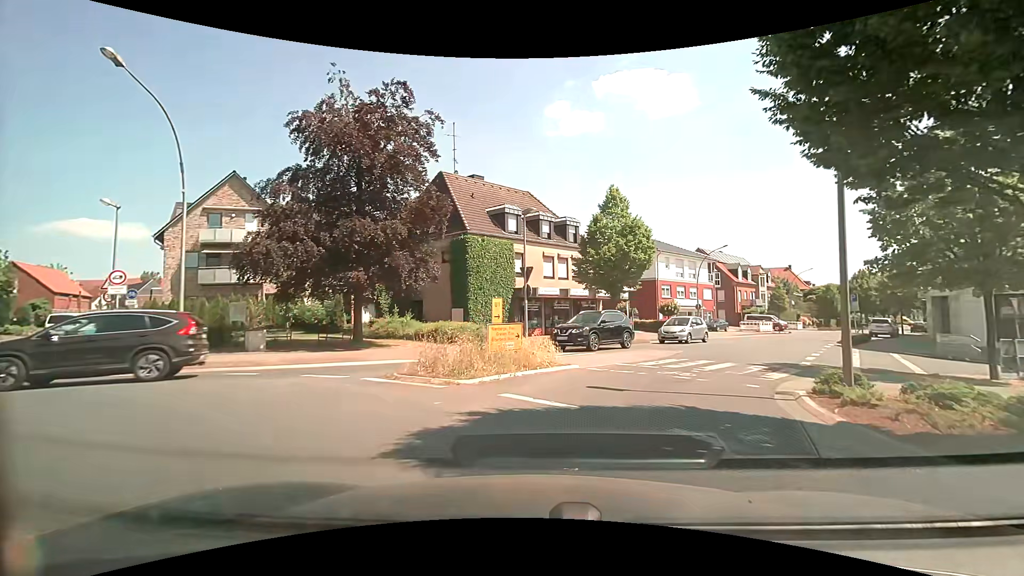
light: Day
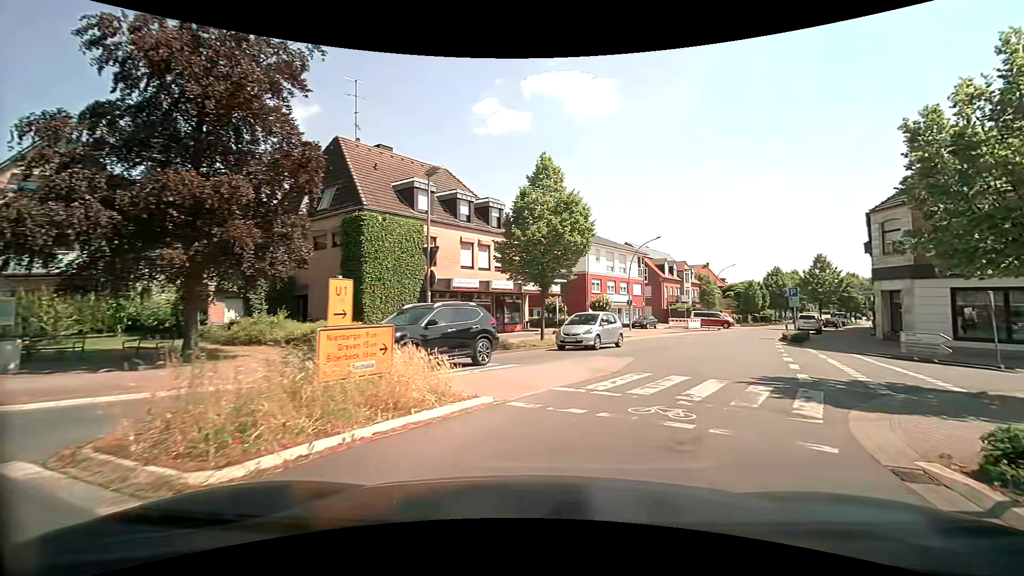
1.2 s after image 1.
(+0.3, +5.8) m; +7°
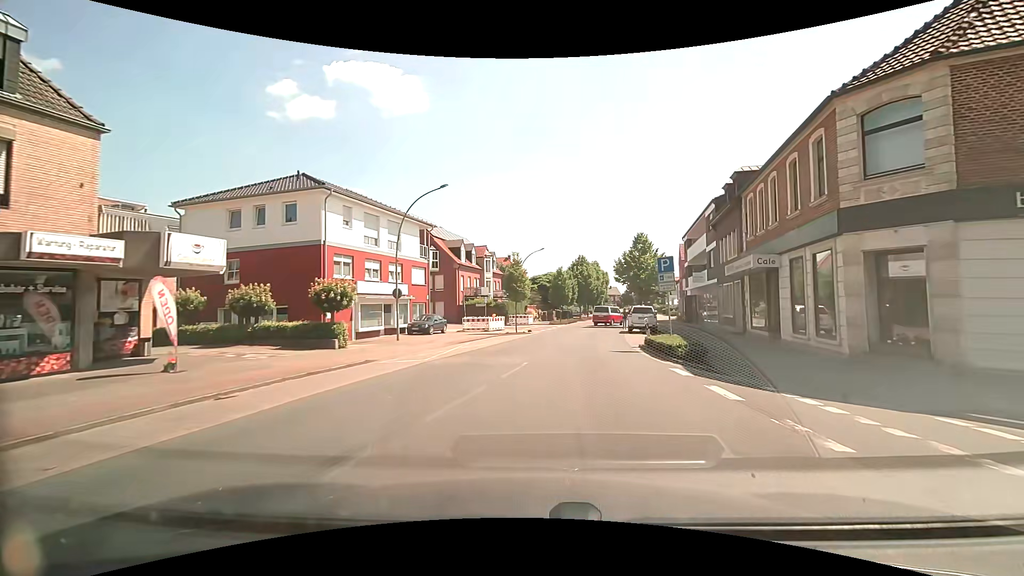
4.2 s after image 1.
(+5.3, +19.0) m; +22°
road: secondary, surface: asphalt
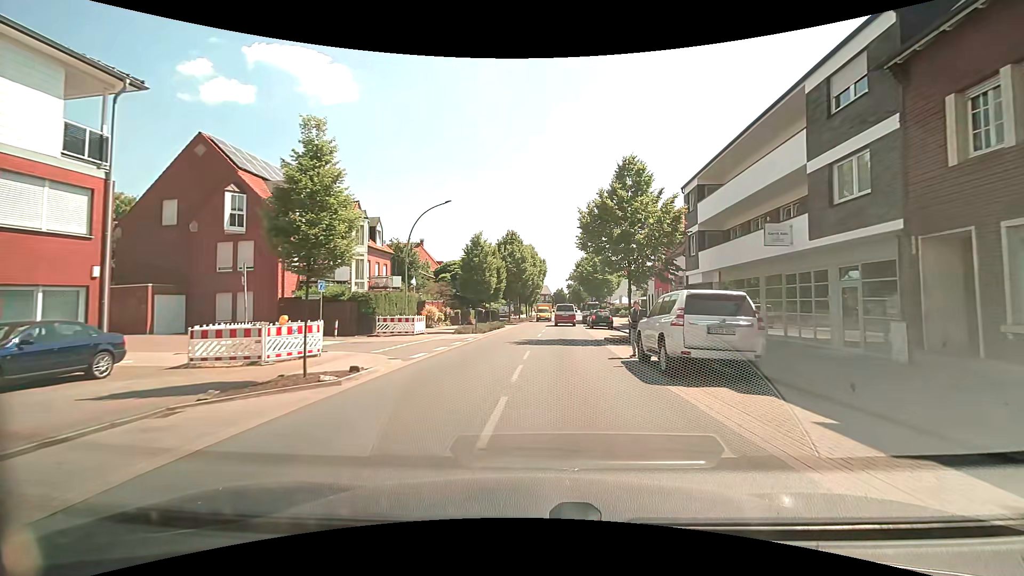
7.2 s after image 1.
(+2.1, +24.3) m; +9°
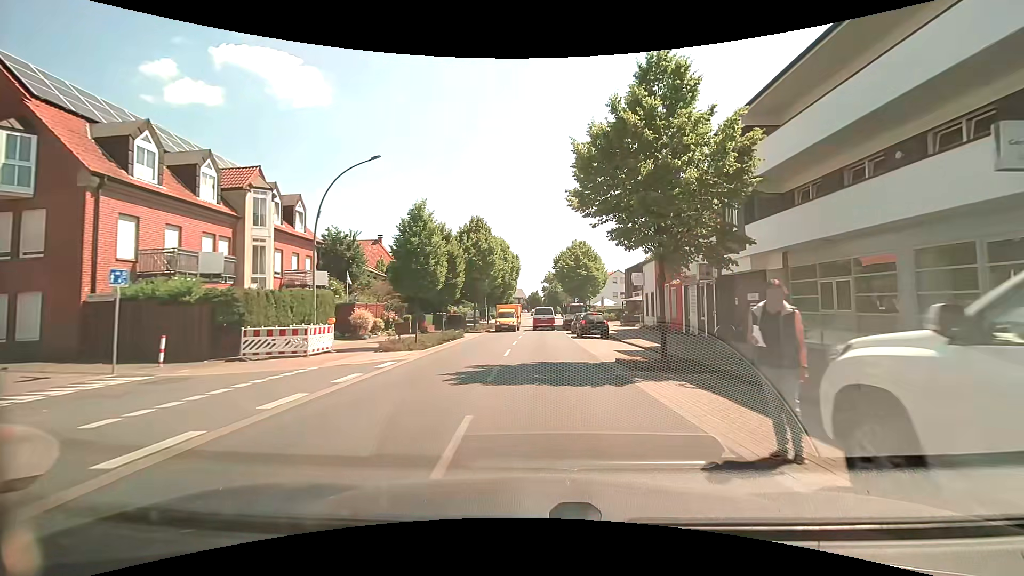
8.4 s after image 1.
(+0.2, +10.3) m; +2°
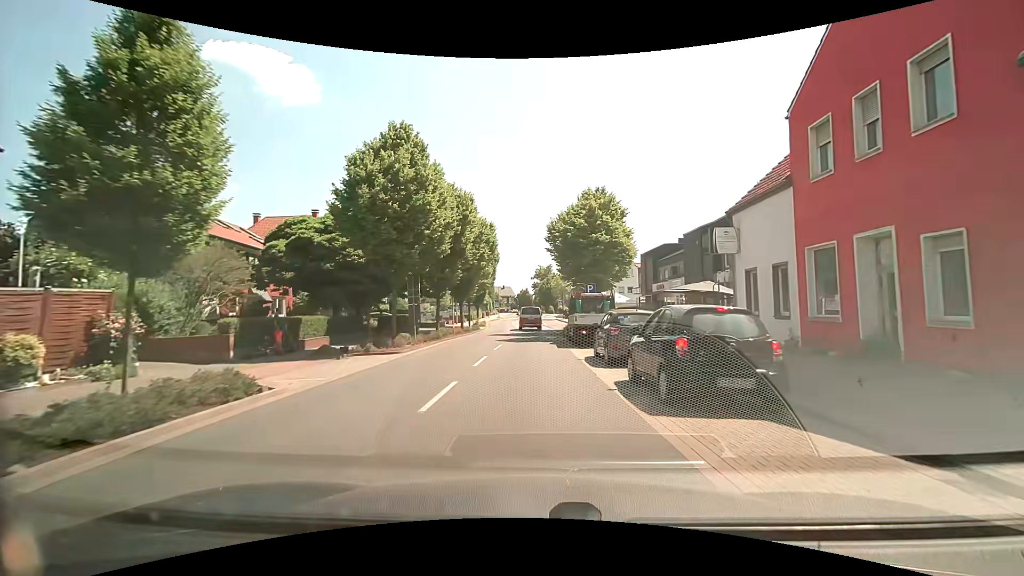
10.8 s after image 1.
(+0.5, +21.8) m; +1°
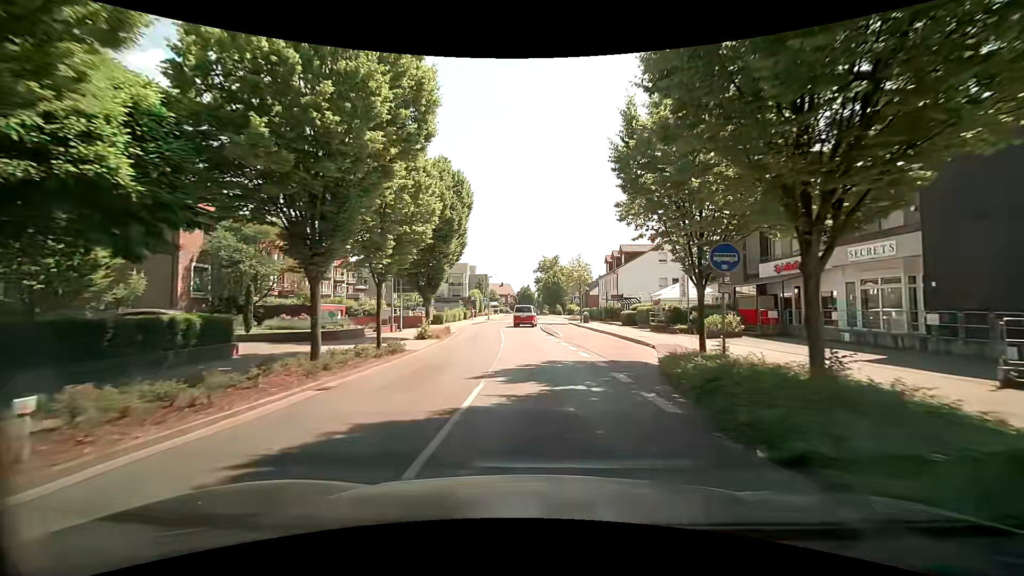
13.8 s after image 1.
(-0.2, +28.3) m; 0°
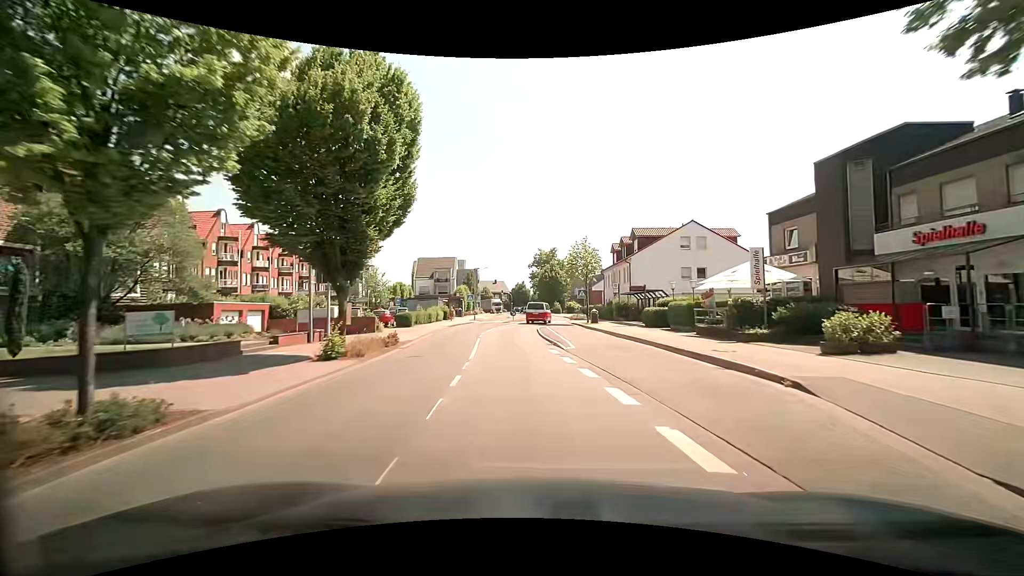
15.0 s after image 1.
(+0.1, +11.9) m; +1°
